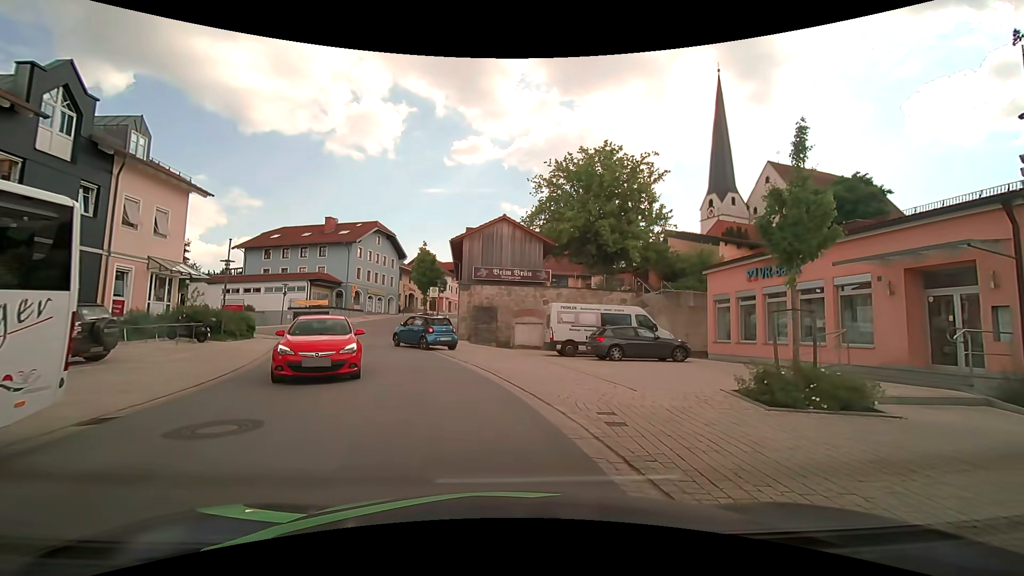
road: tertiary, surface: asphalt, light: Day
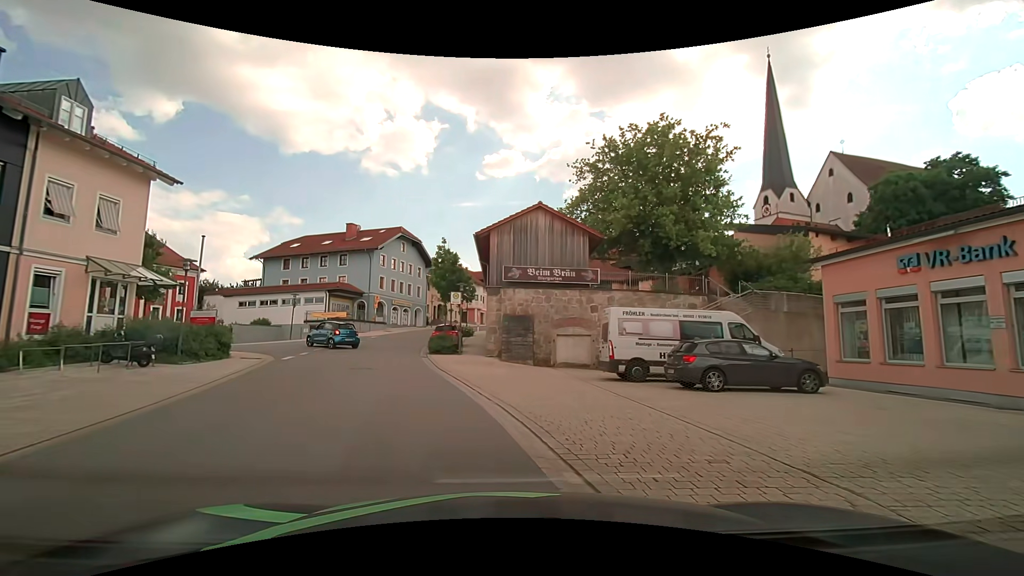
(-0.1, +6.3) m; -3°
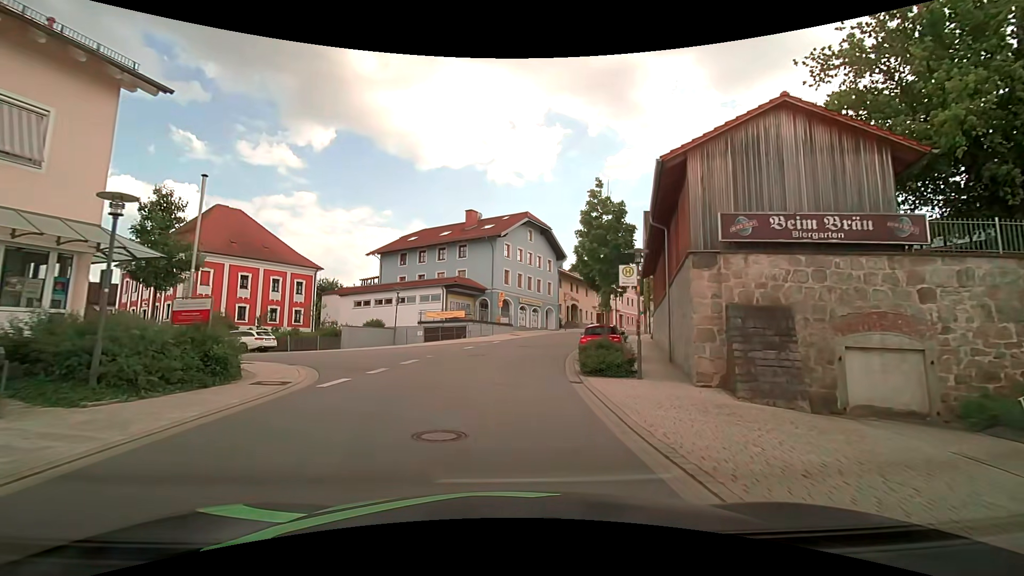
(-2.4, +11.9) m; -16°
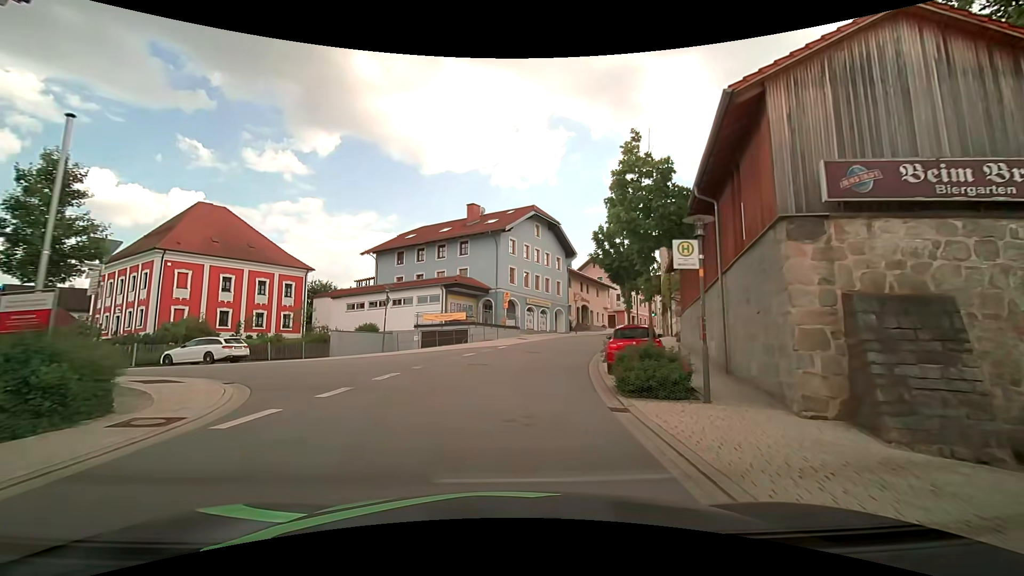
(0.0, +4.5) m; -1°
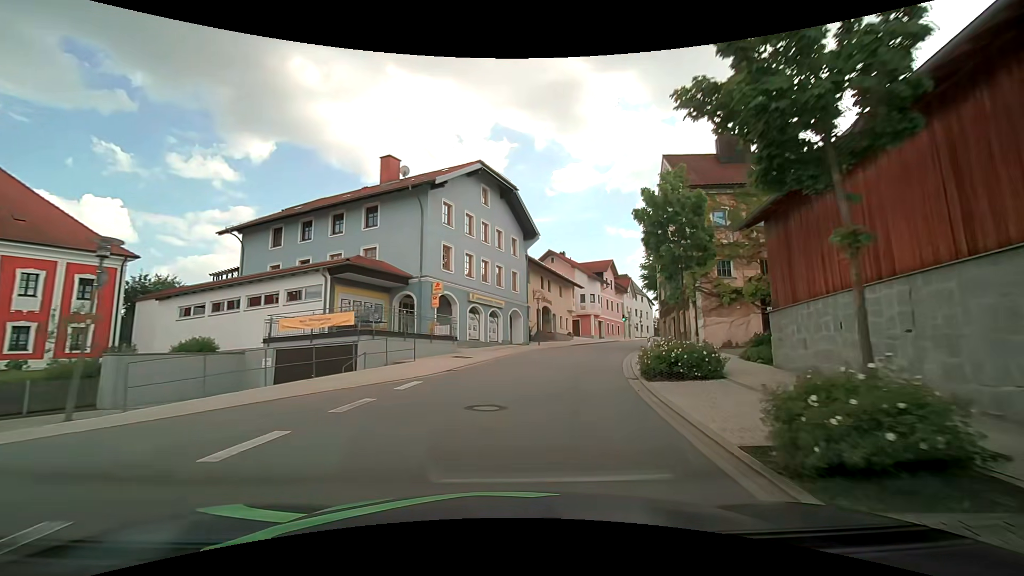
(+0.5, +16.7) m; +6°
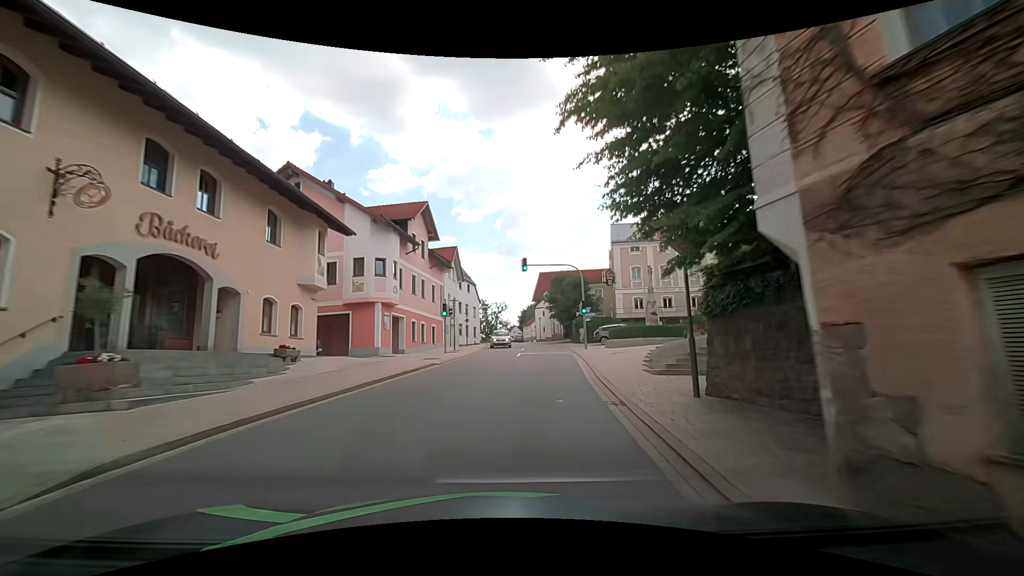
(+6.5, +34.1) m; +22°
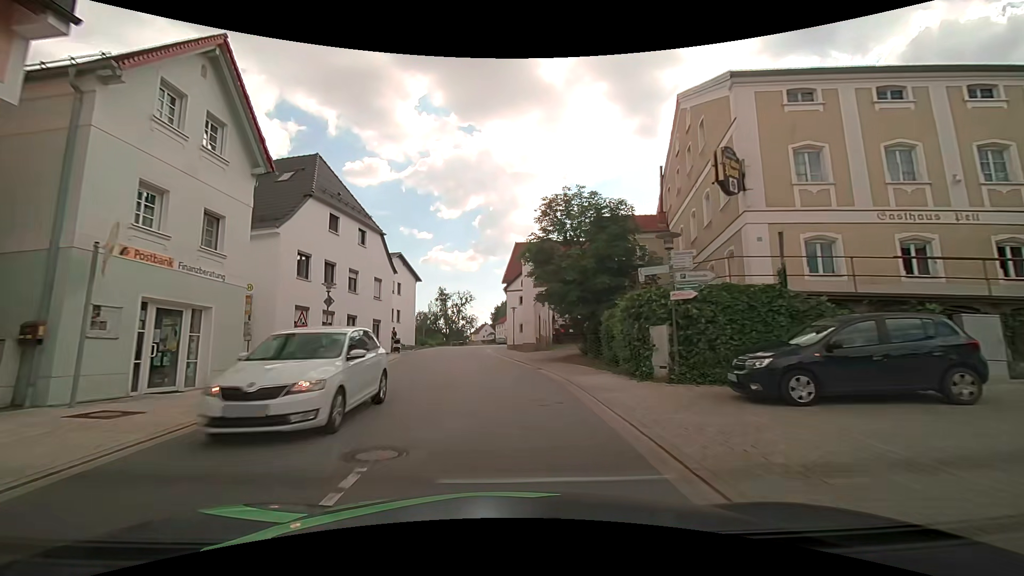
(+2.0, +34.1) m; +3°
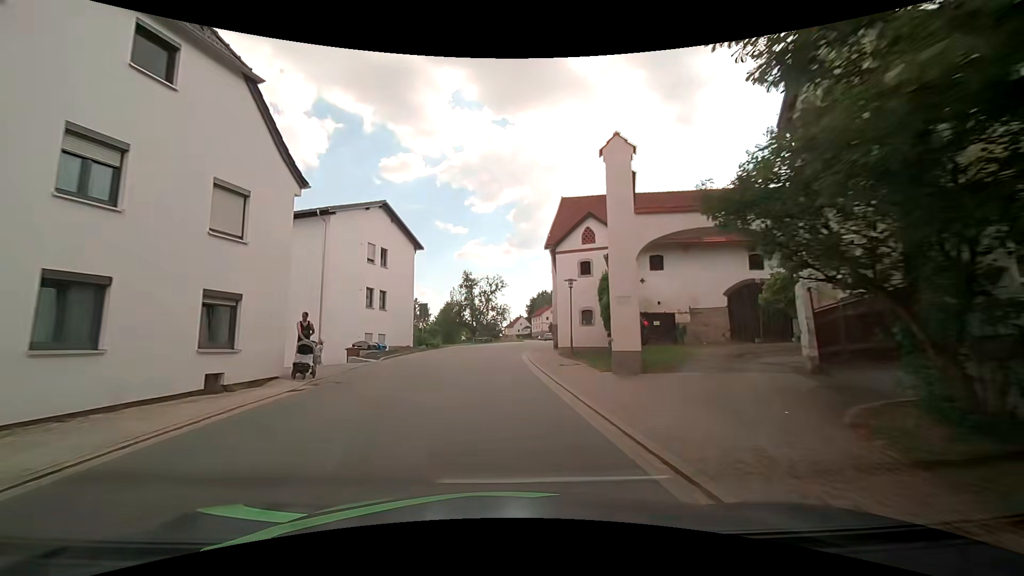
(-0.8, +20.6) m; -5°
(0, +10) (0, +20) (0, +30) (0, +40) (+1, +50) (+2, +60) (+4, +70) (+5, +80) (+7, +90) (+8, +99) m
